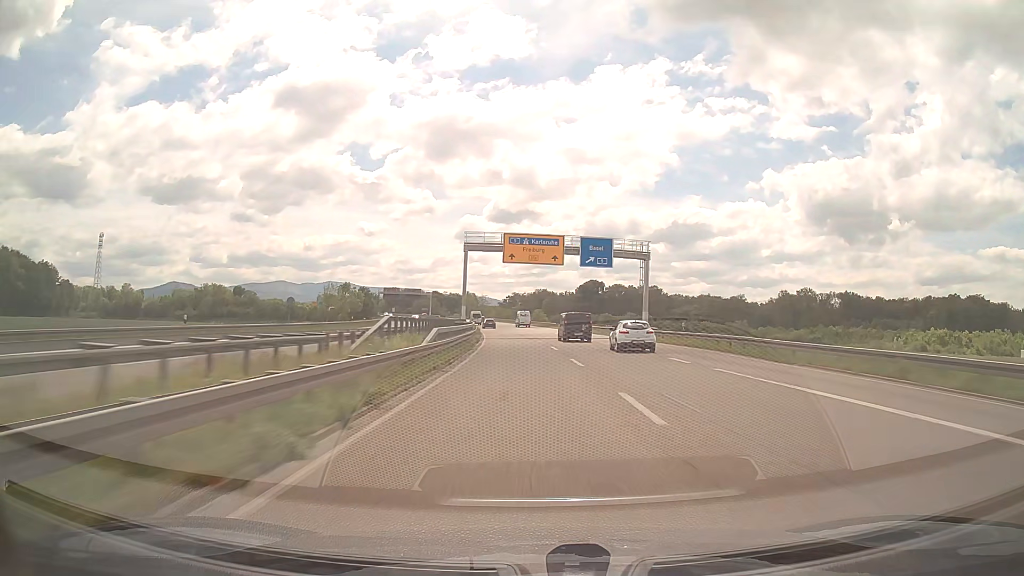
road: trunk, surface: asphalt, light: Day
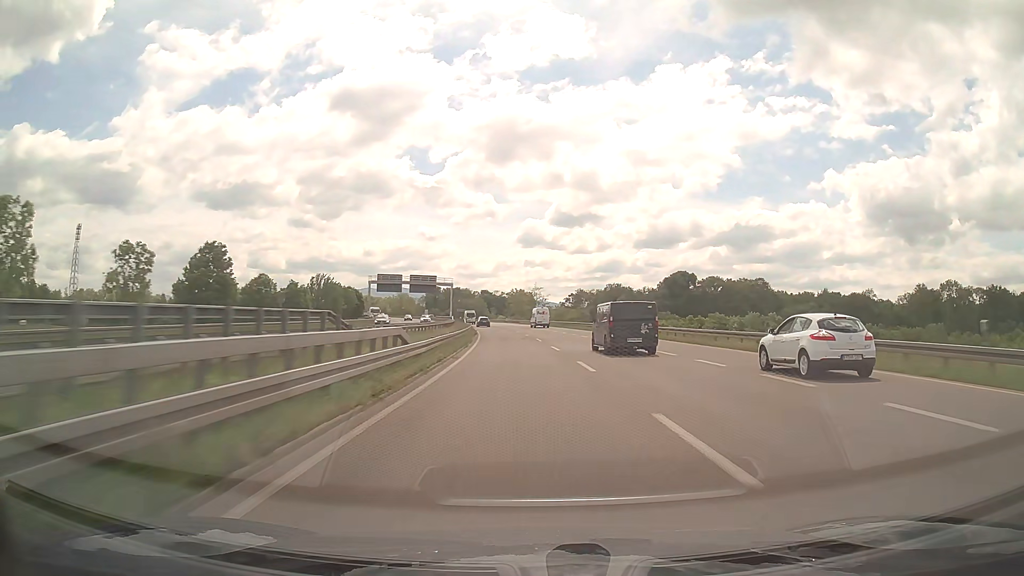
(-3.5, +75.9) m; -5°
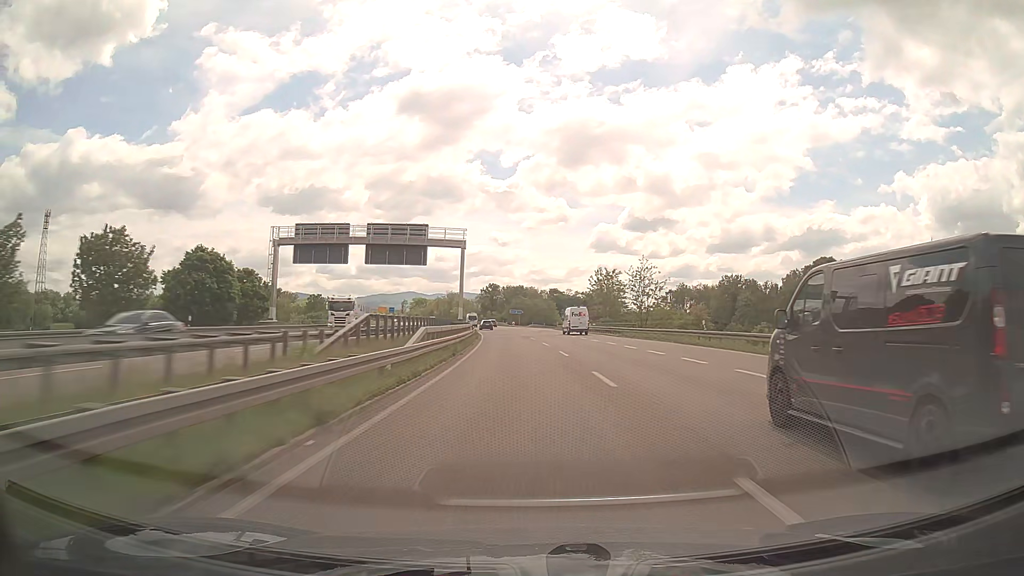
(-4.1, +75.5) m; -6°
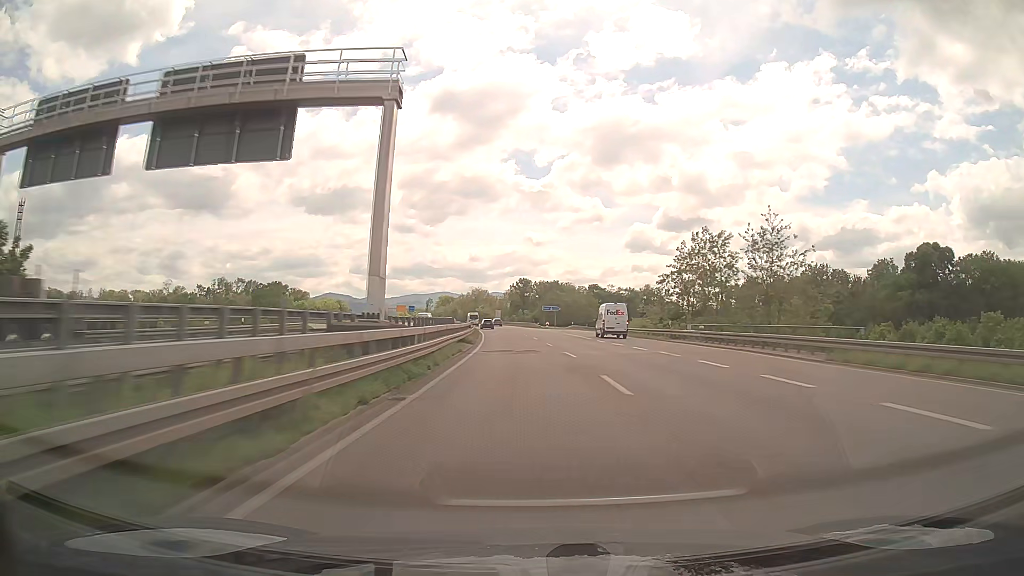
(-0.9, +37.6) m; -3°
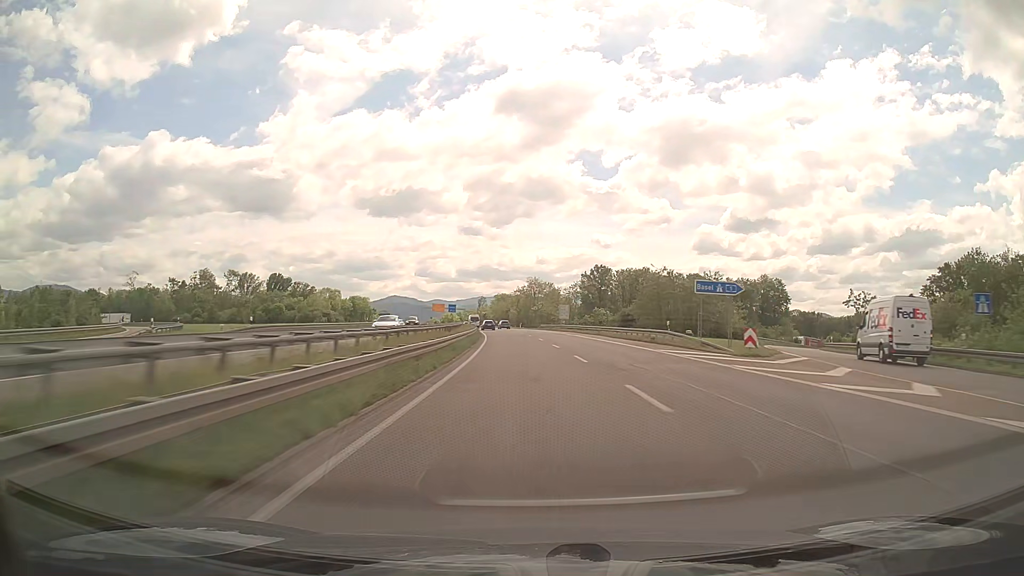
(-3.7, +74.4) m; -6°
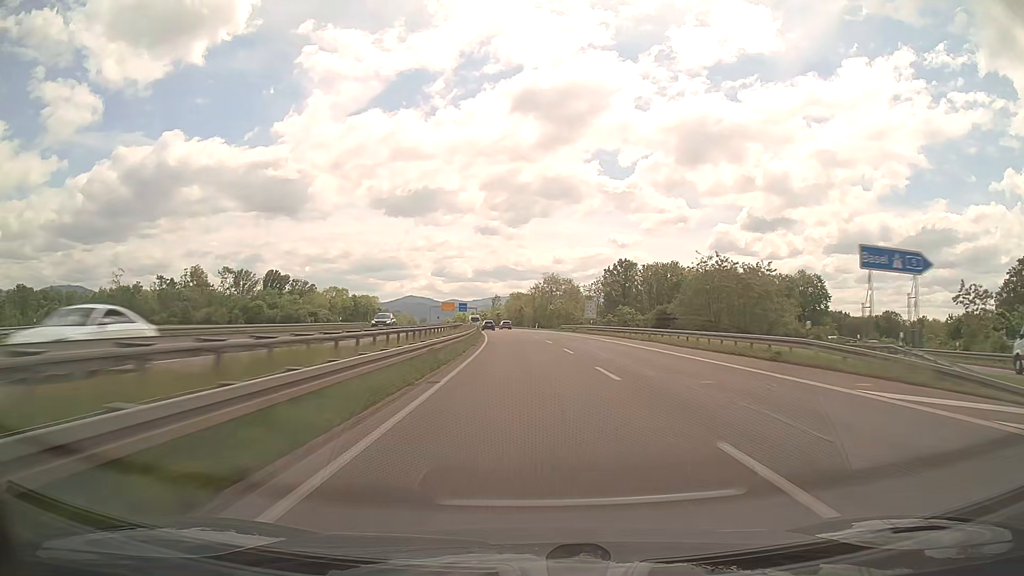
(-0.2, +18.5) m; -1°
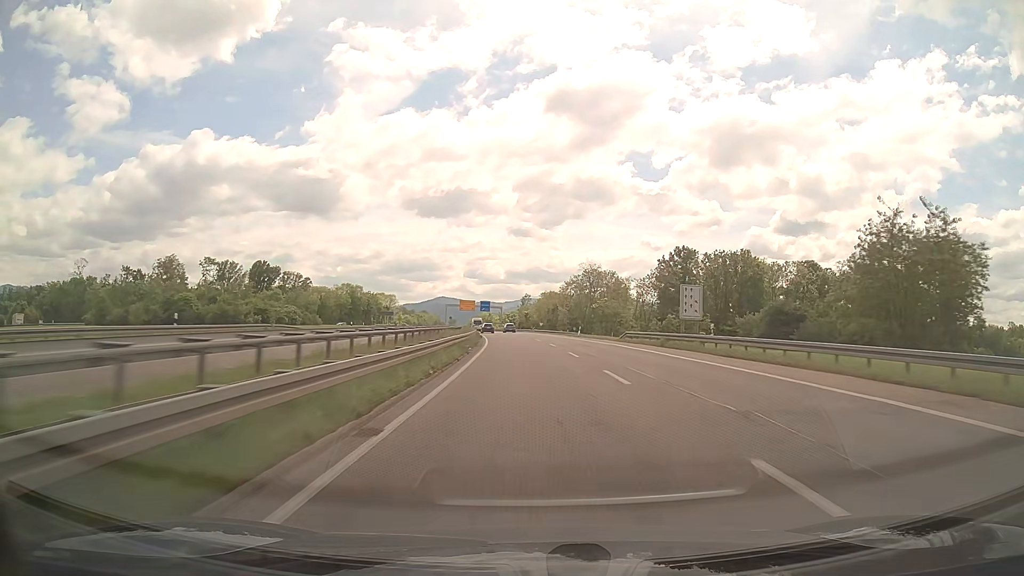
(-0.9, +36.8) m; -3°
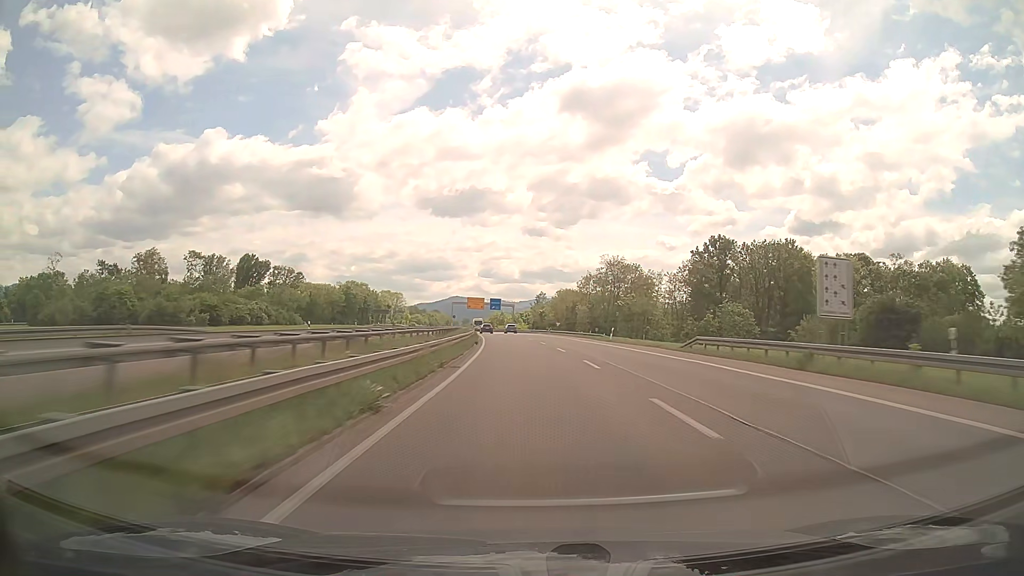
(-0.2, +18.4) m; -1°
(0, +10) (0, +20) (-1, +30) (-1, +40) (-2, +50) (-2, +60) (-3, +70) (-4, +80) (-5, +90) (-6, +100) m
